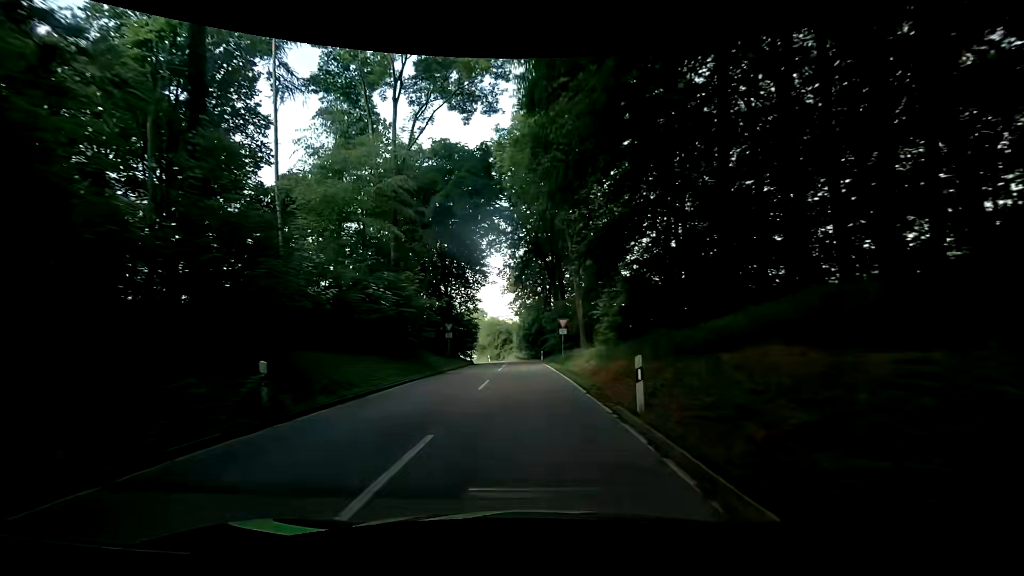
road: secondary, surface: asphalt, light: Day
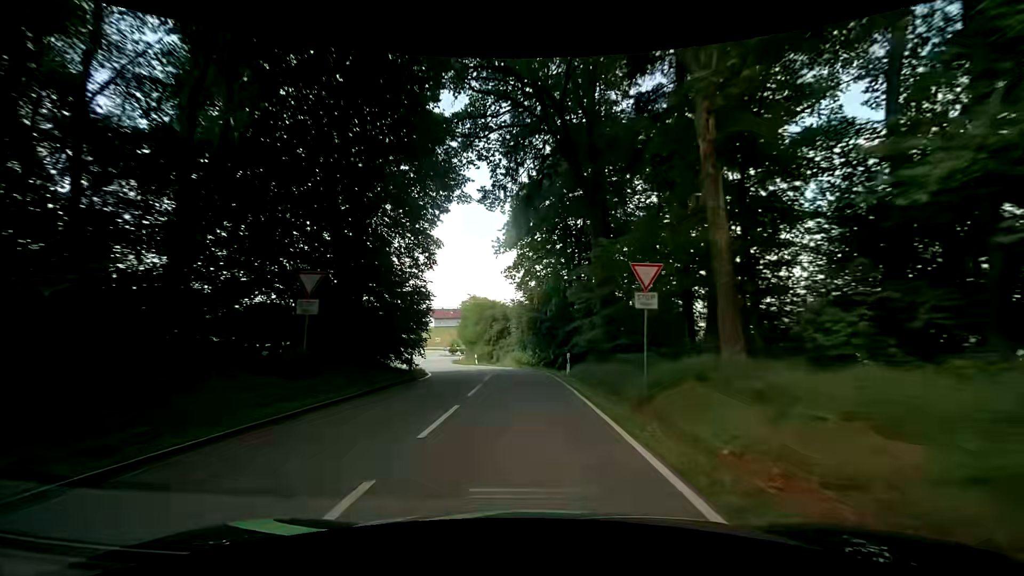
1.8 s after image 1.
(-0.6, +26.6) m; -1°
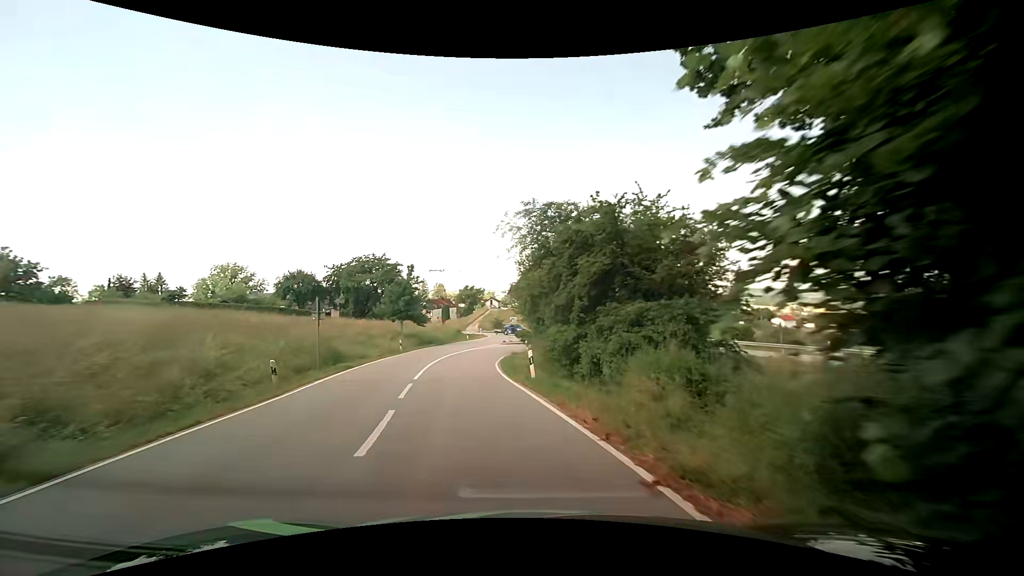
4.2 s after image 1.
(-1.7, +30.8) m; -11°
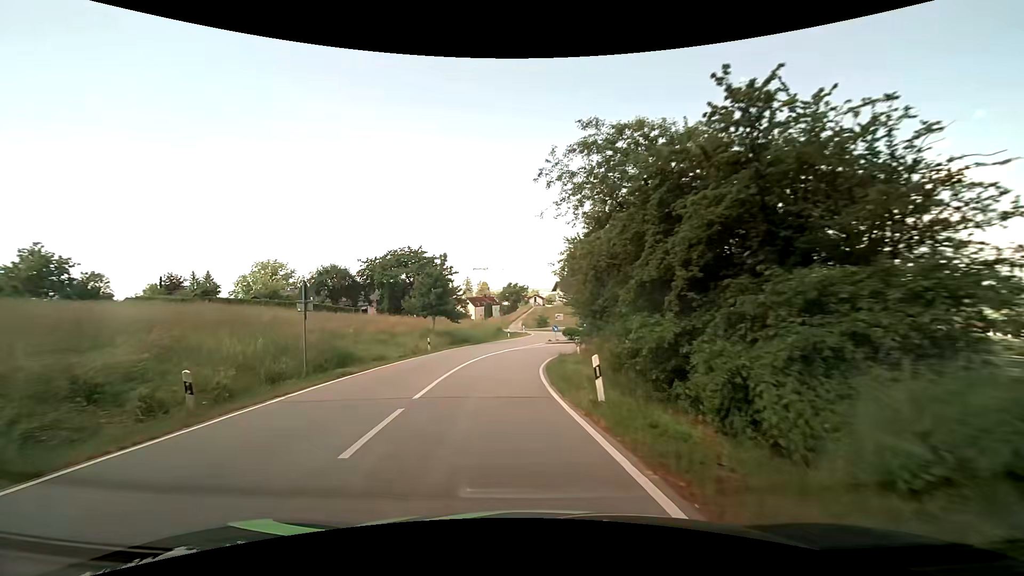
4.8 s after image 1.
(-0.3, +6.2) m; -6°
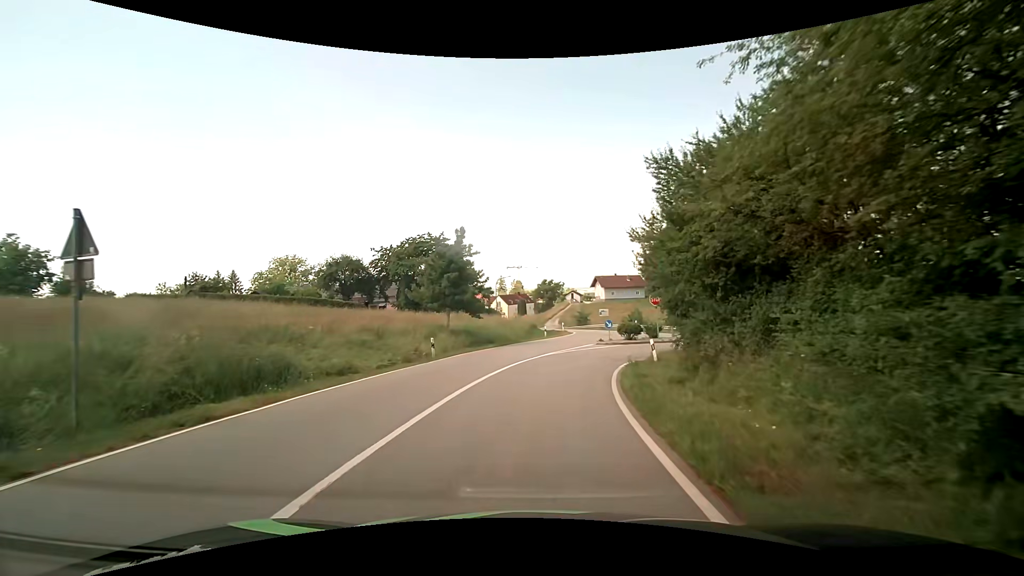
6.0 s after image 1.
(-0.6, +10.2) m; -5°
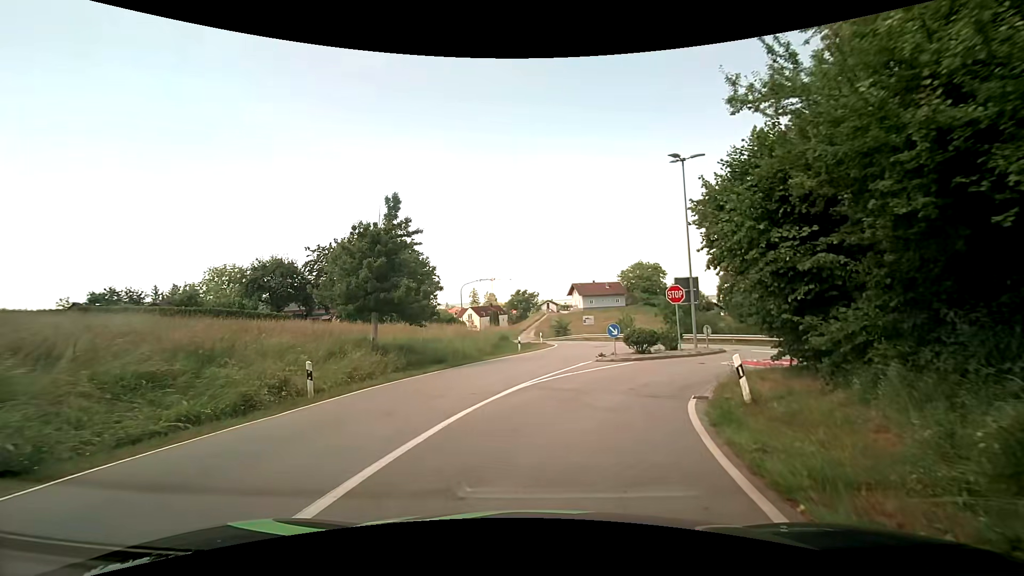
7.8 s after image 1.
(+0.2, +10.5) m; +3°
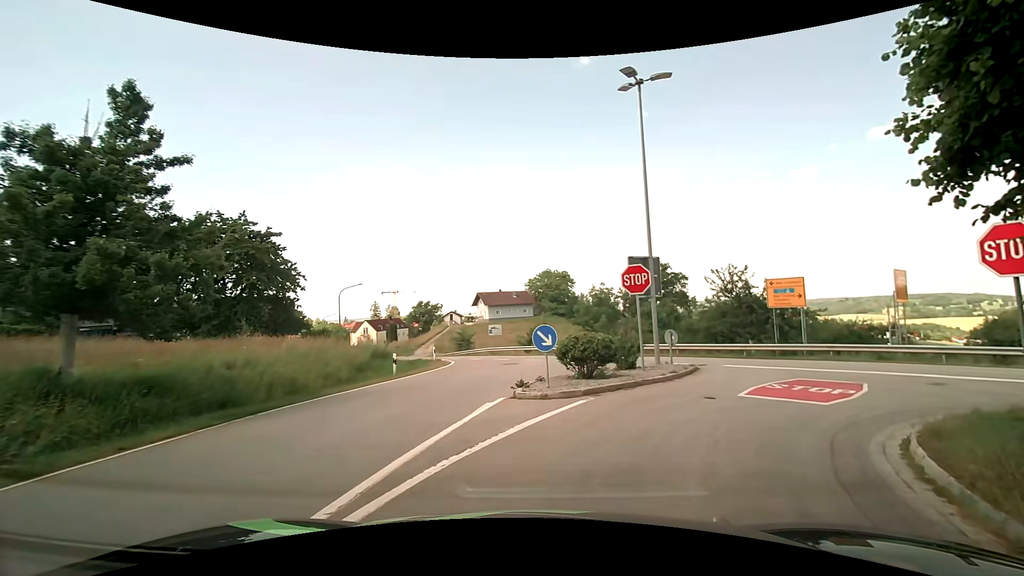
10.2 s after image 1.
(+0.5, +10.2) m; +10°
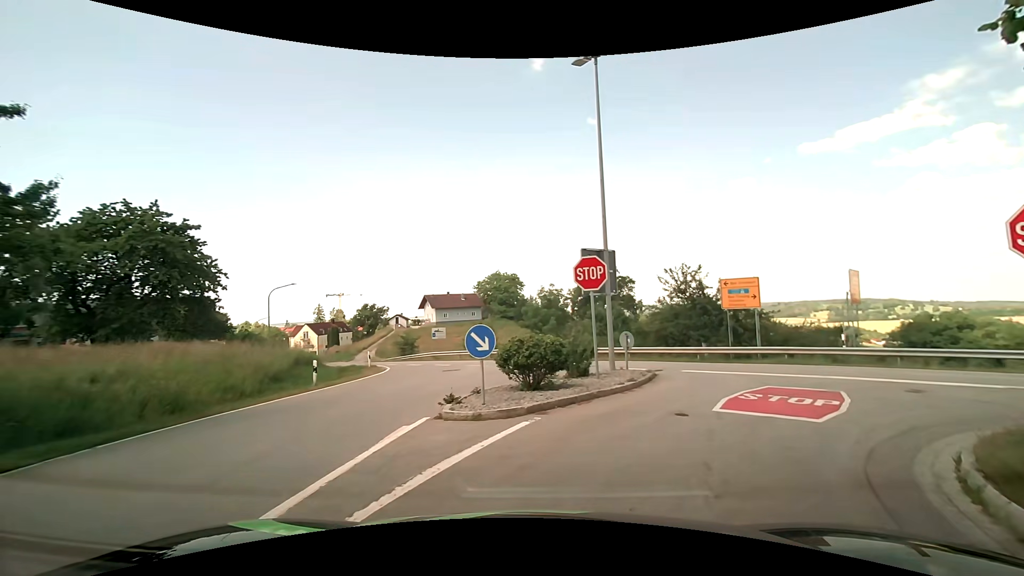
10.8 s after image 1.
(+0.1, +2.3) m; +5°
(+3, +9) (+12, +14) (+21, +11) (+30, +6) (+38, 0) (+47, -5) (+55, -10) (+64, -16) (+72, -21) (+80, -26) m
